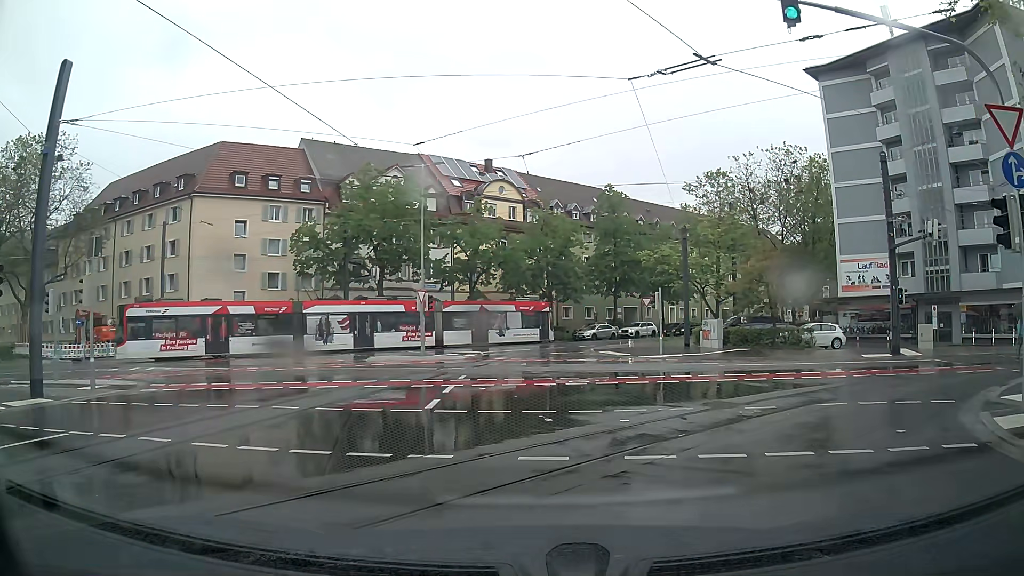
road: residential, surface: asphalt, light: Day
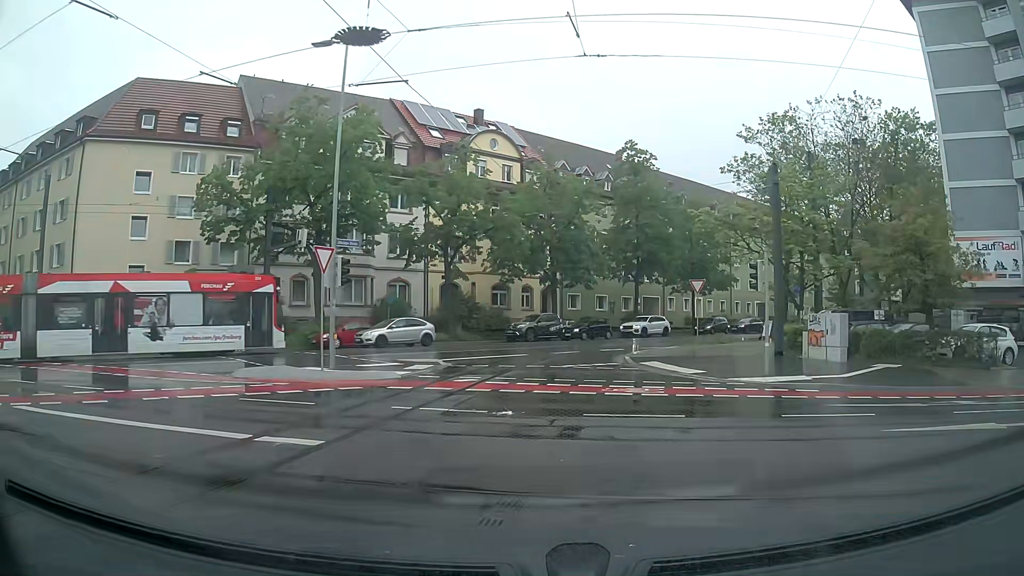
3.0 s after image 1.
(-0.1, +16.1) m; 0°
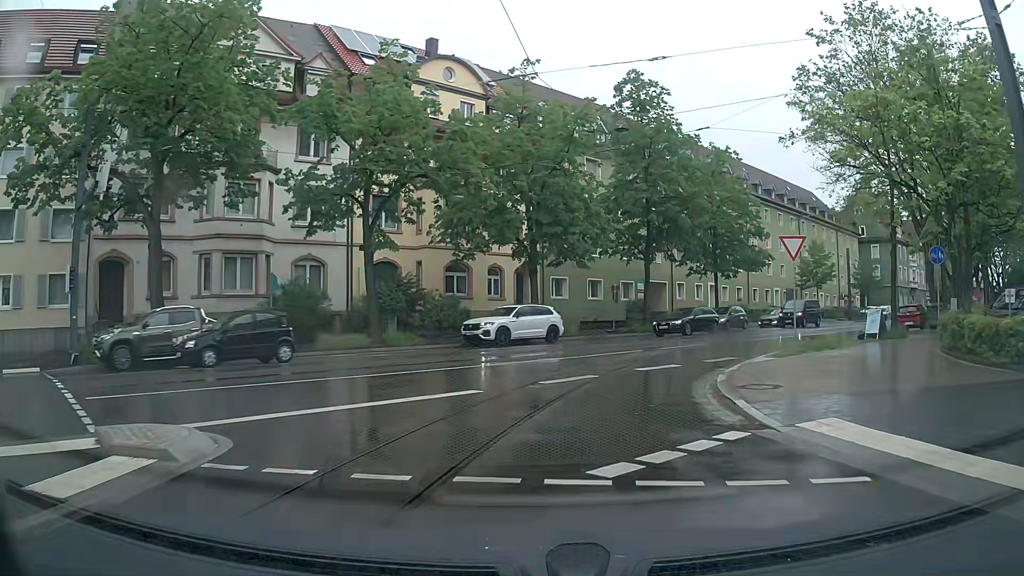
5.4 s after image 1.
(+0.2, +15.4) m; +2°
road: secondary_link
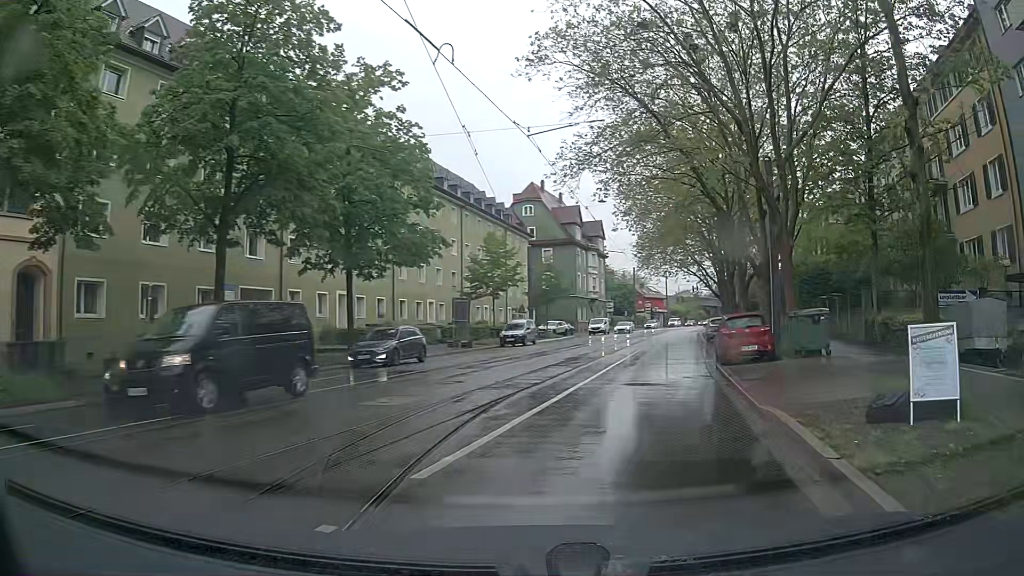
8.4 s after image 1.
(+4.3, +19.1) m; +32°
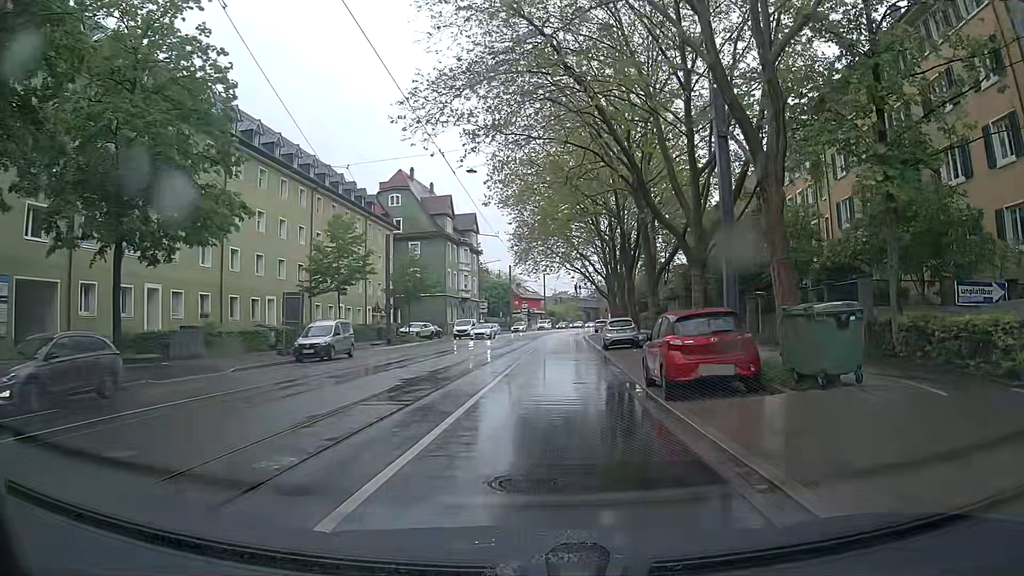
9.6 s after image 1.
(+1.0, +8.8) m; +10°
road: primary
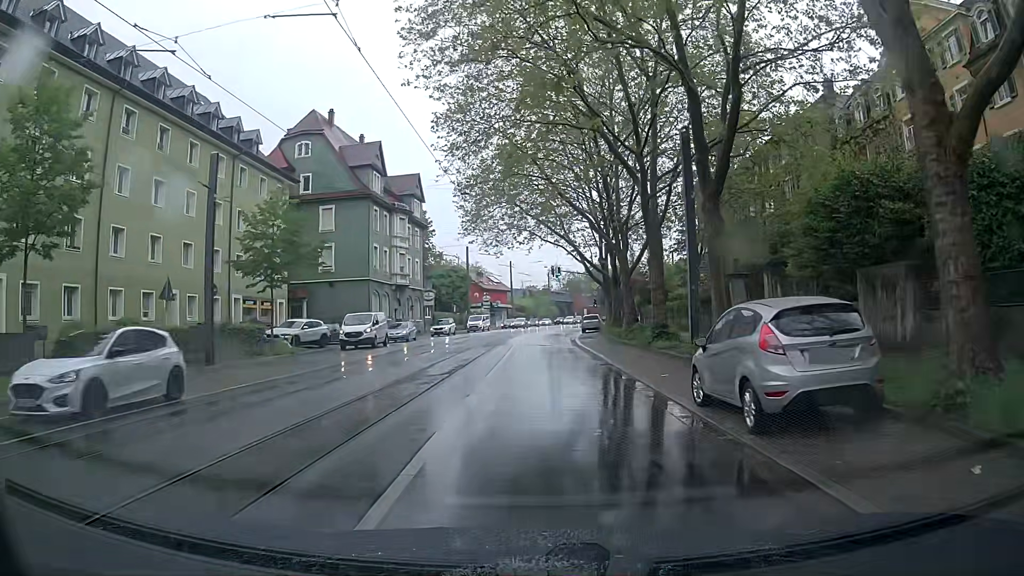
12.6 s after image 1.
(+0.9, +24.6) m; +5°
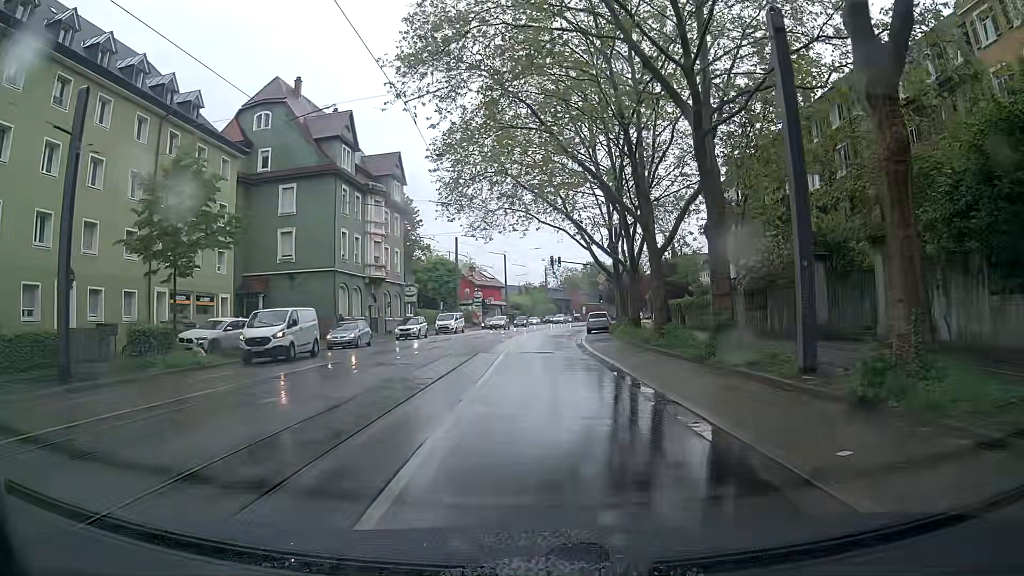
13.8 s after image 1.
(-0.2, +9.0) m; -1°
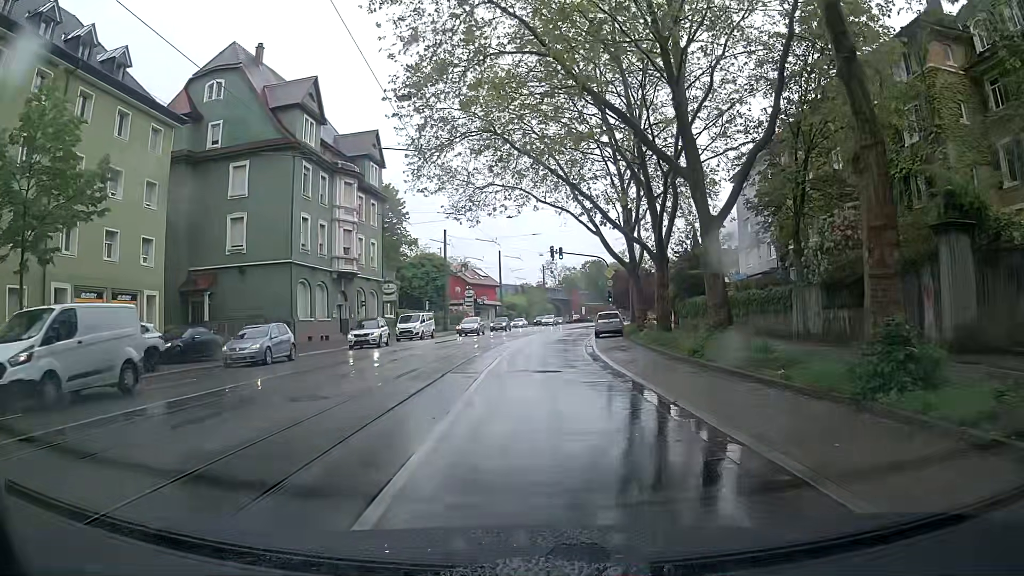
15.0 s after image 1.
(0.0, +8.3) m; +1°
(0, +10) (0, +20) (0, +30) (+1, +40) (+2, +50) (+3, +60) (+4, +70) (+6, +80) (+7, +90) (+9, +99) m
